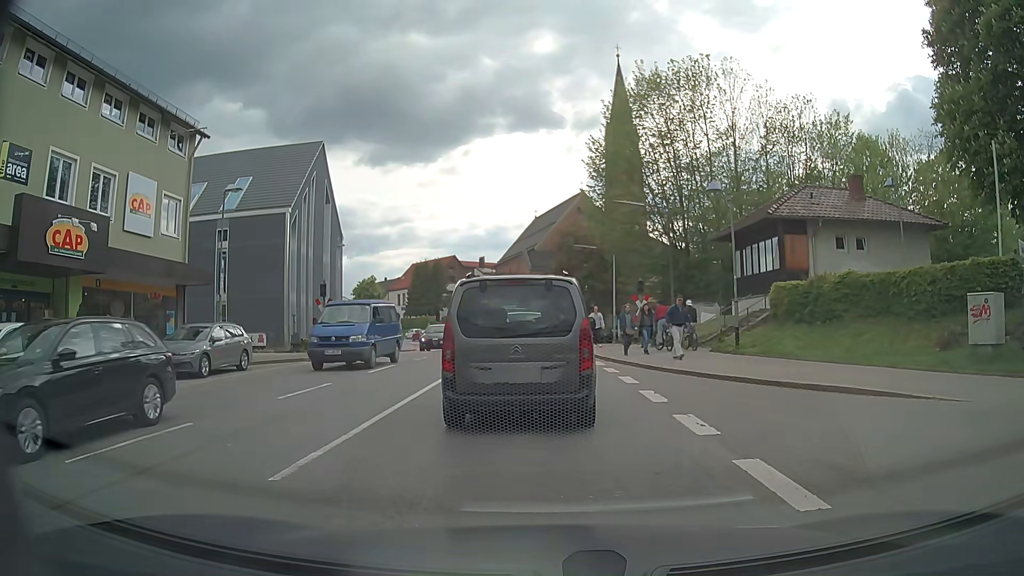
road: secondary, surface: asphalt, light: Day
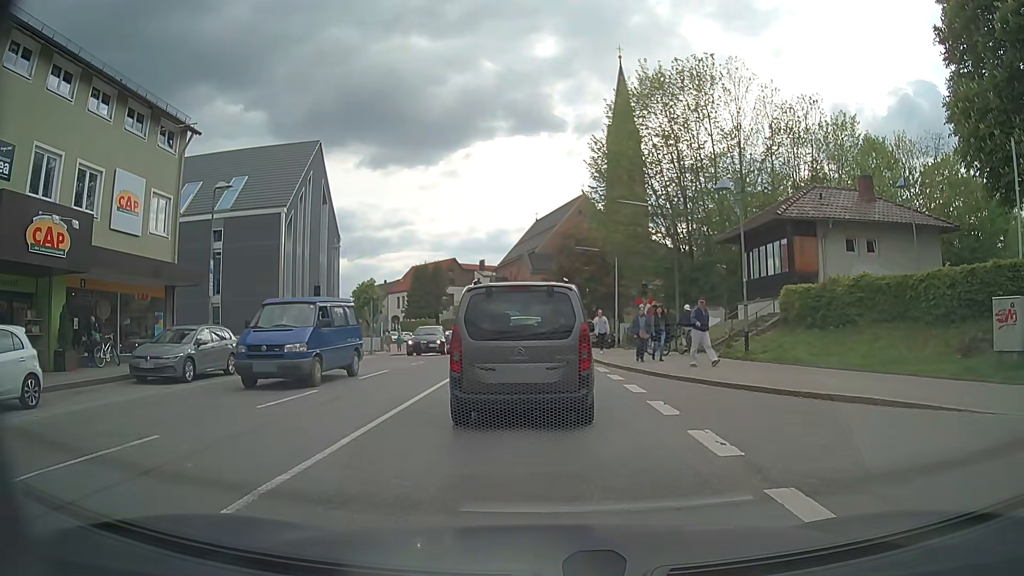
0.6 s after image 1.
(0.0, +1.0) m; -2°
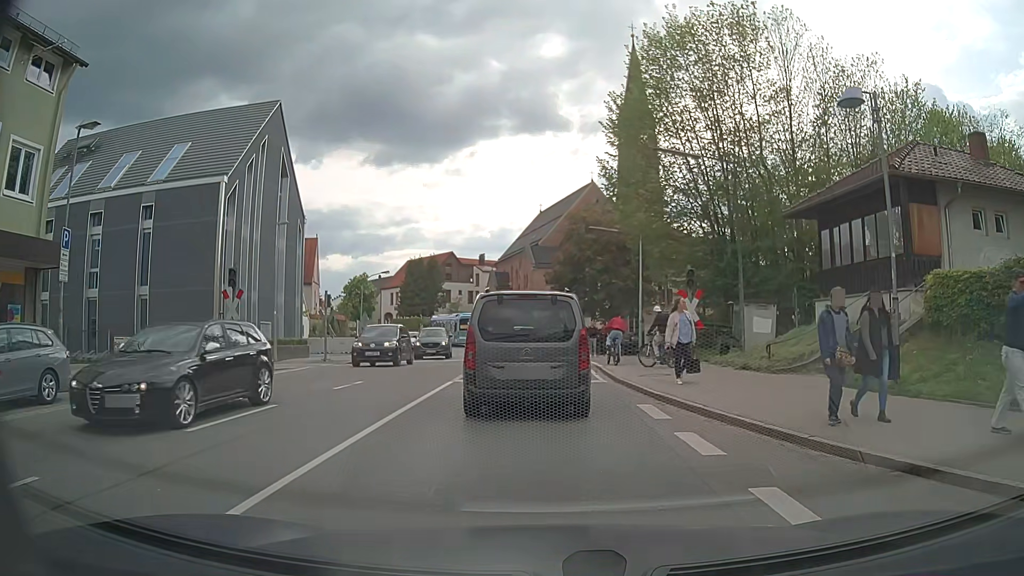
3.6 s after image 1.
(+0.1, +8.8) m; +1°
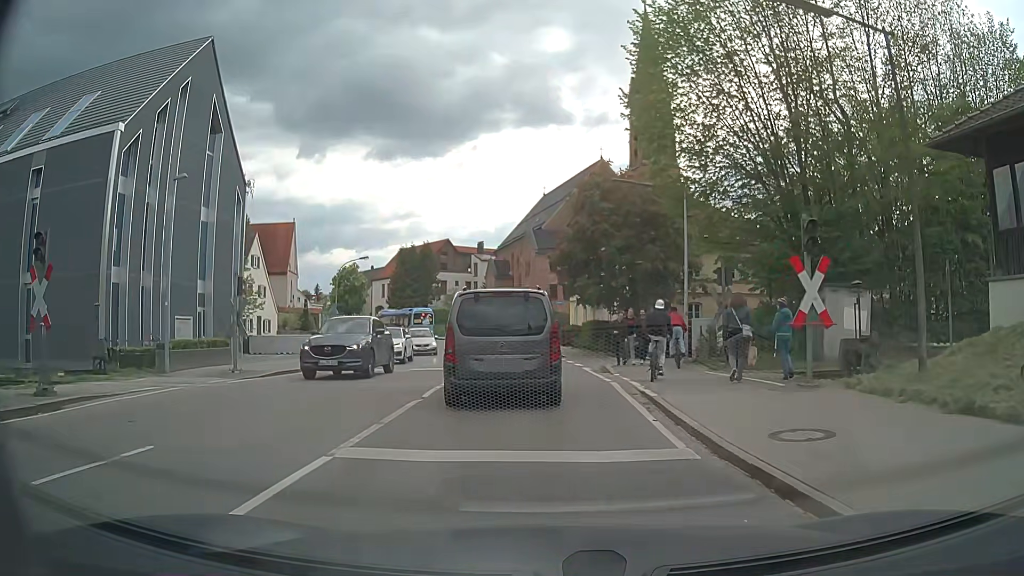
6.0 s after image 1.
(0.0, +9.4) m; 0°
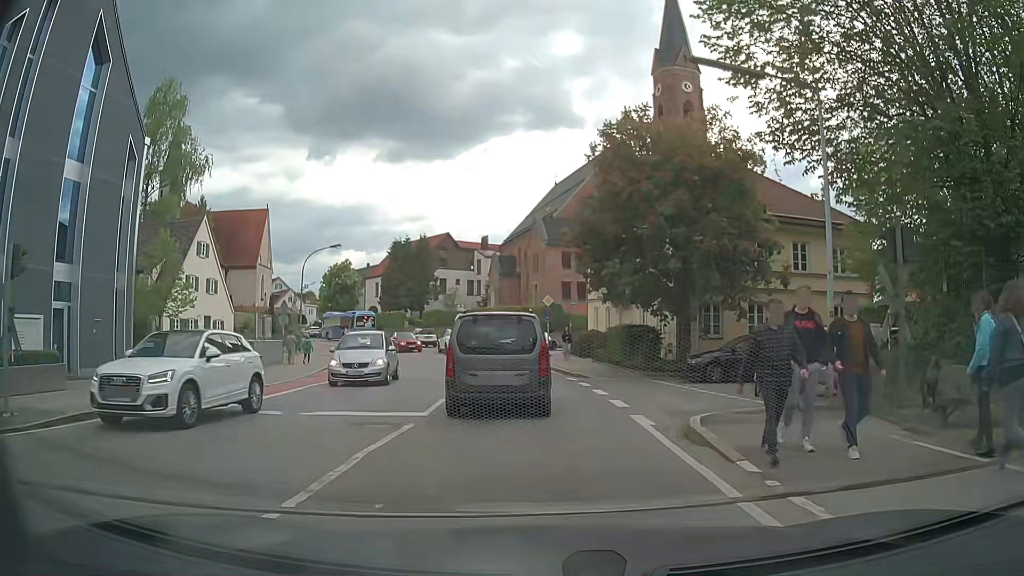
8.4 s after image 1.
(-0.1, +10.8) m; -1°
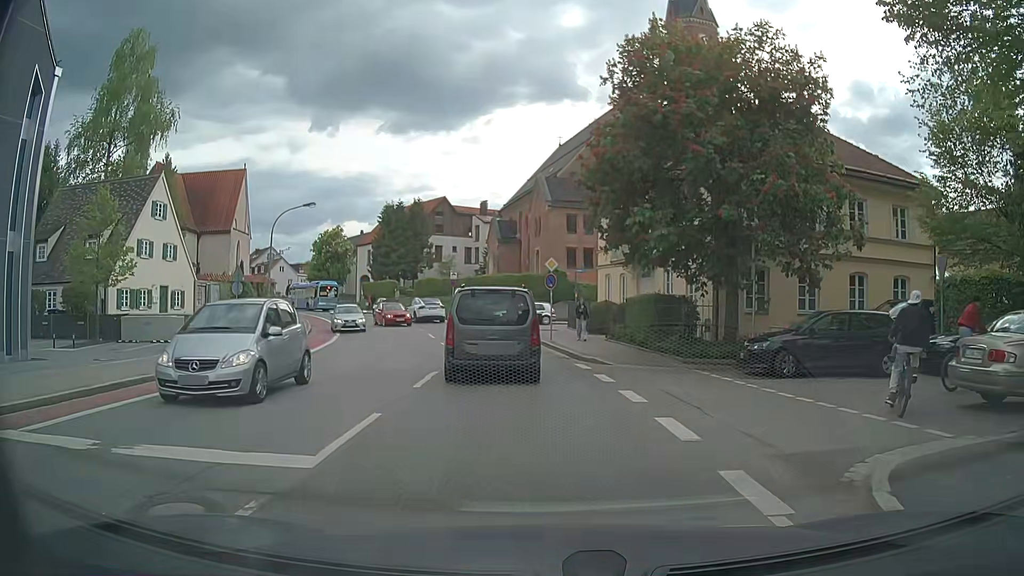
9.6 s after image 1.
(0.0, +6.0) m; 0°
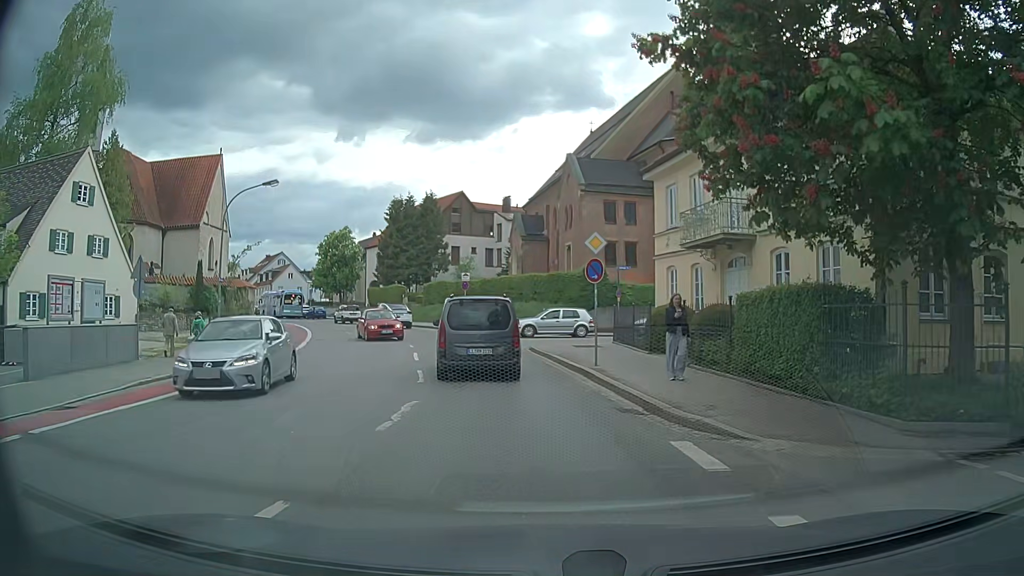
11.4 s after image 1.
(-0.2, +10.3) m; -3°
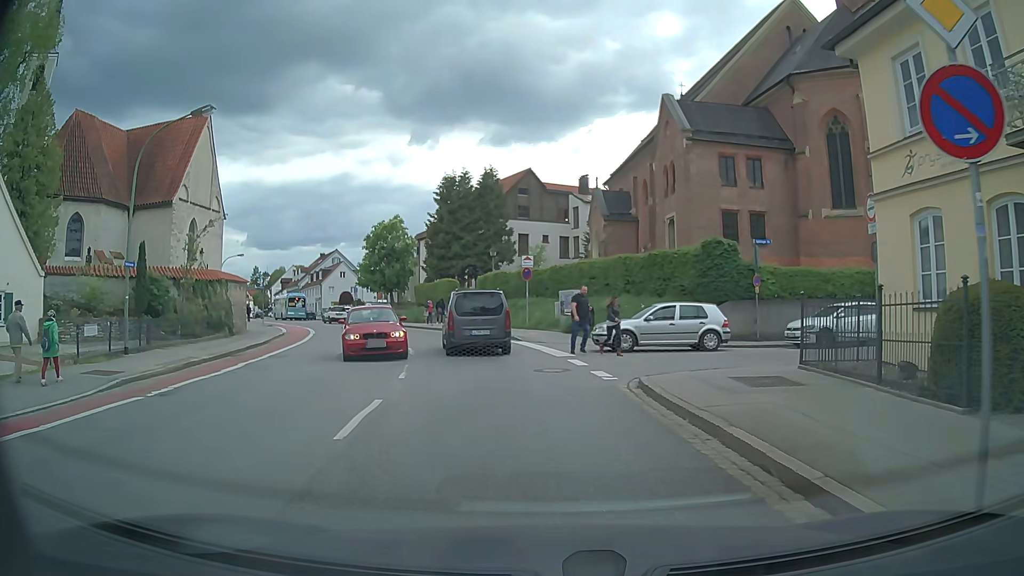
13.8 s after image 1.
(-0.4, +13.0) m; -5°
